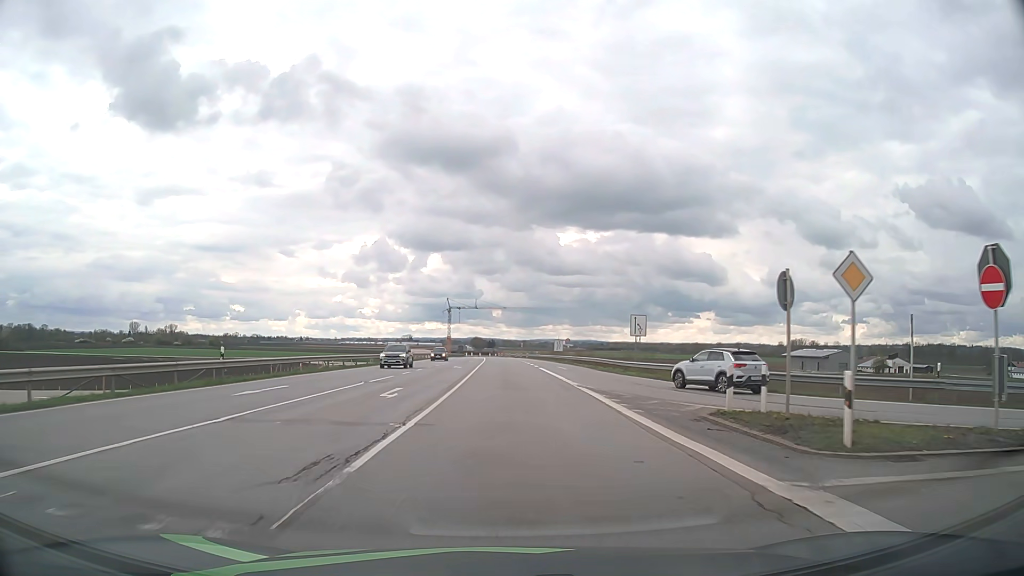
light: Day
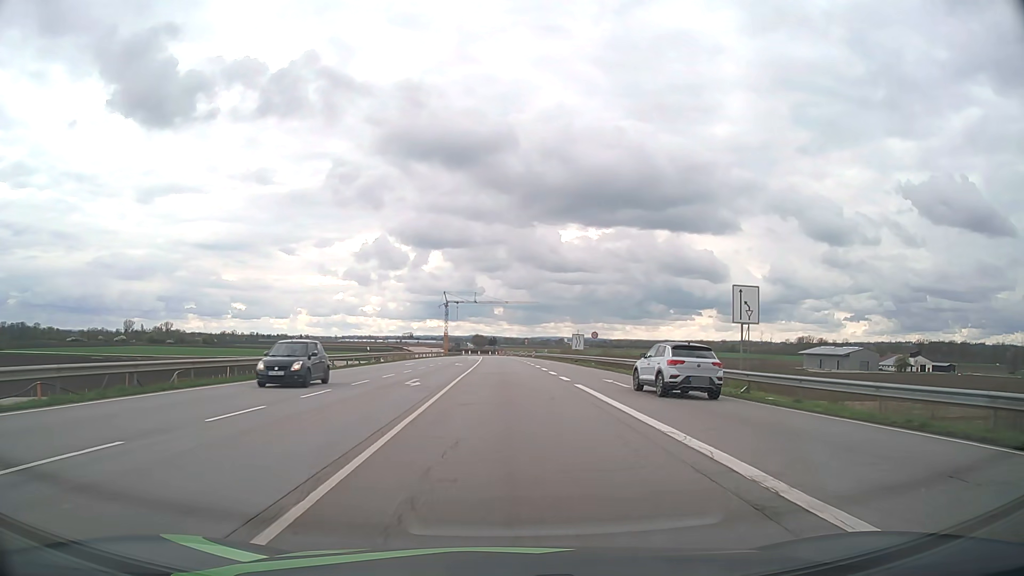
(0.0, +23.3) m; 0°
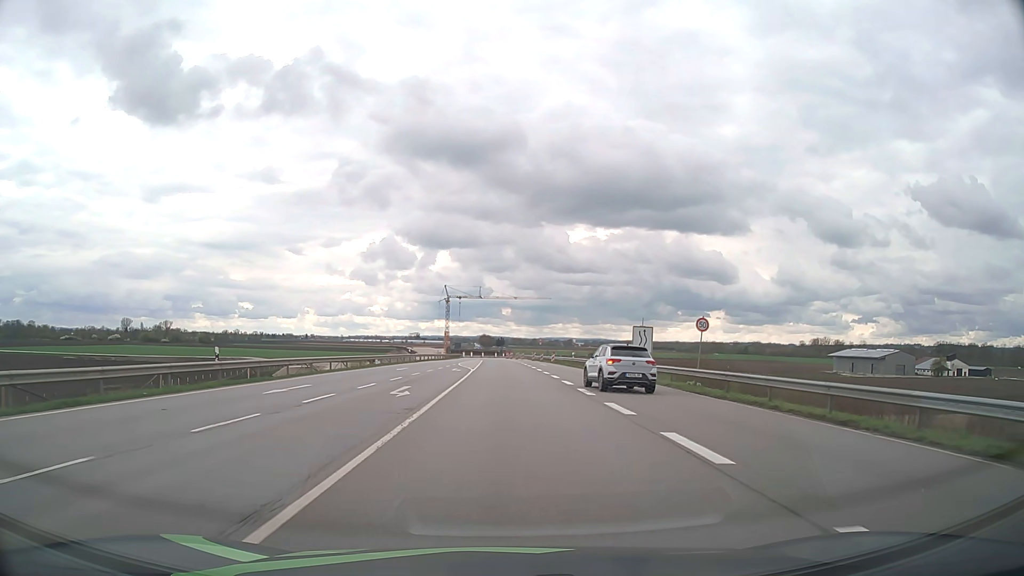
(-0.1, +30.7) m; 0°
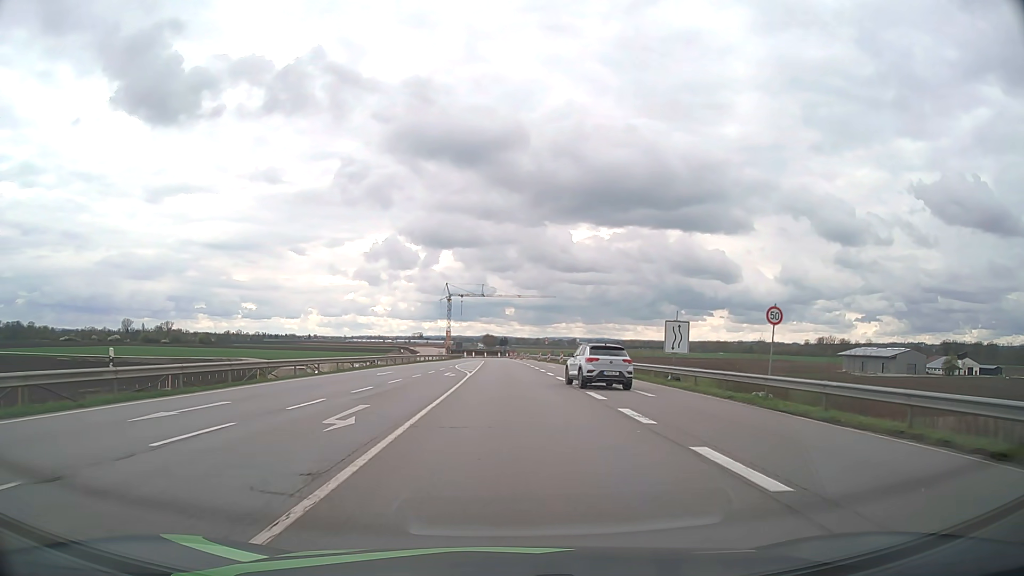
(0.0, +7.7) m; 0°
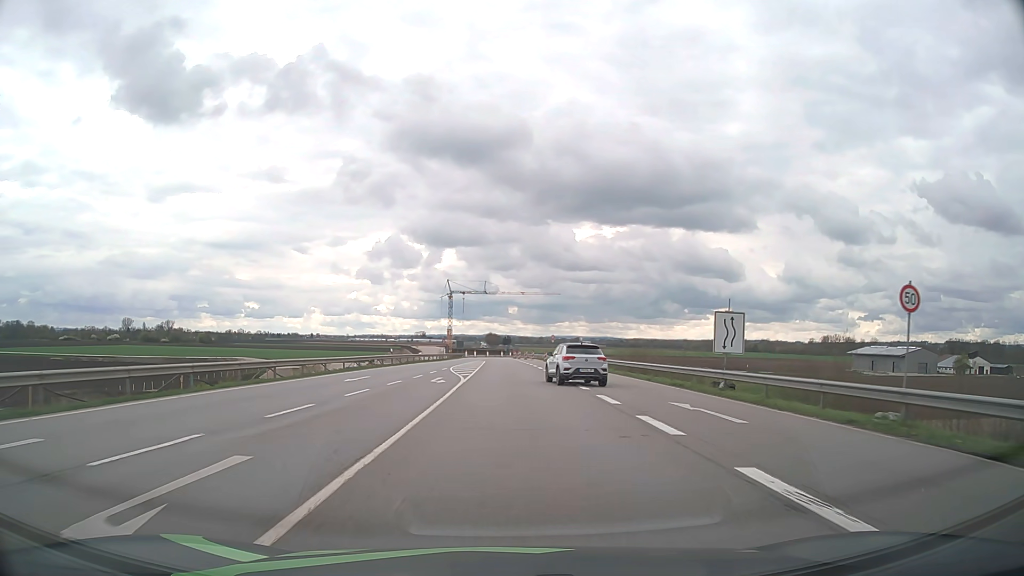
(0.0, +7.7) m; 0°
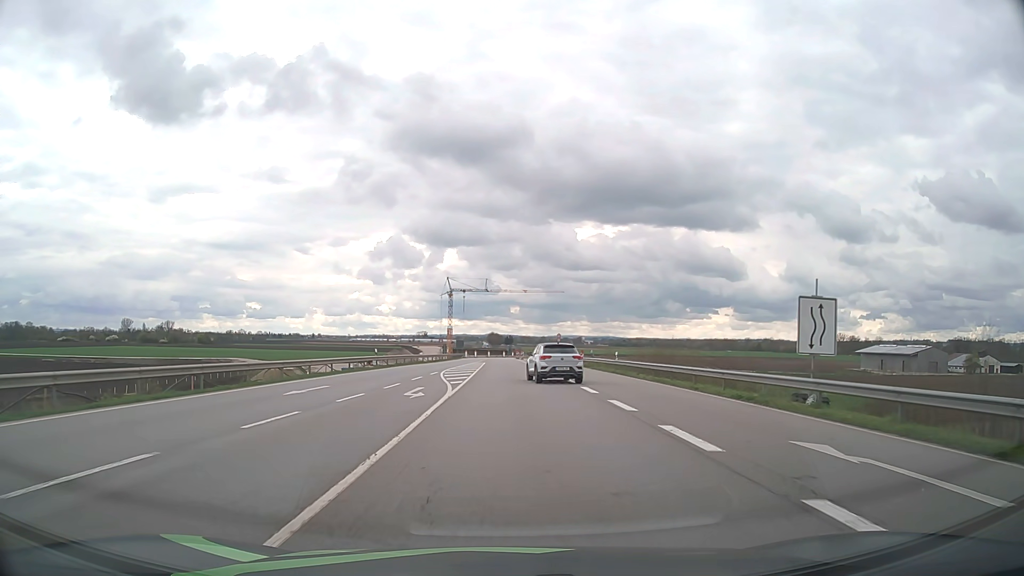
(0.0, +7.8) m; 0°
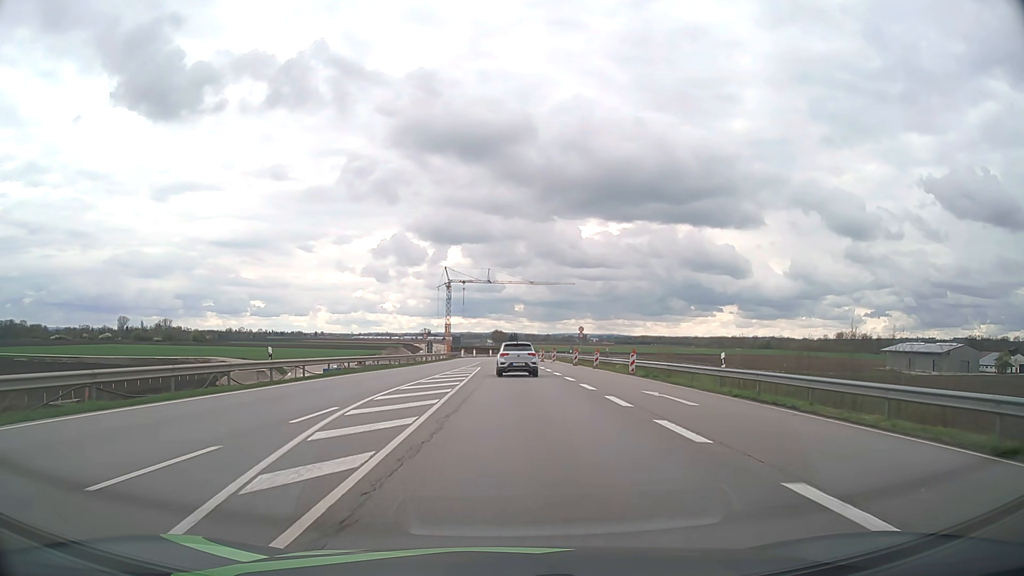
(-0.1, +23.4) m; 0°
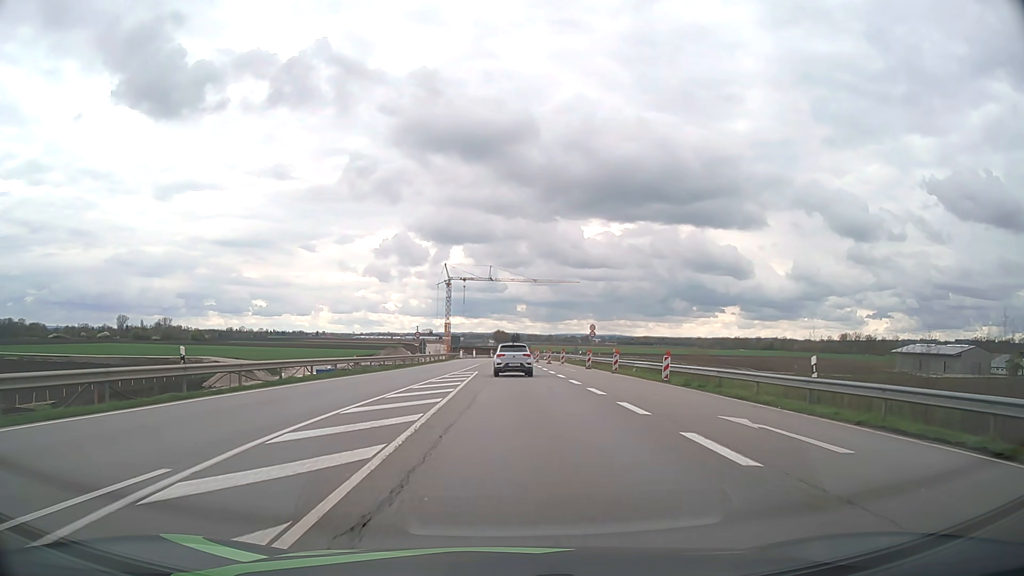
(0.0, +7.8) m; 0°
(0, +10) (0, +20) (0, +30) (0, +40) (0, +50) (0, +60) (0, +70) (0, +80) (0, +90) (+1, +100) m
